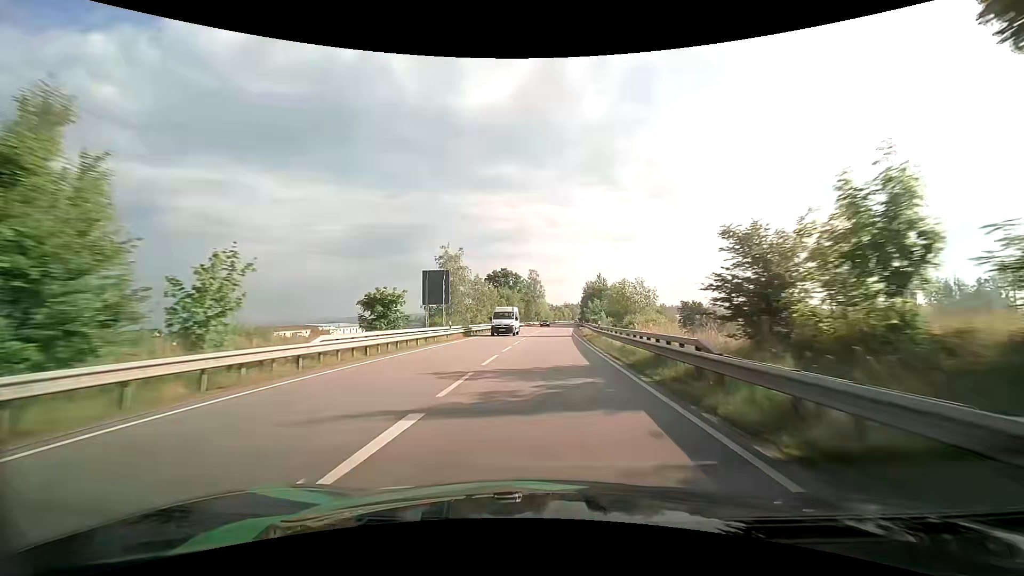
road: primary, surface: asphalt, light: Day
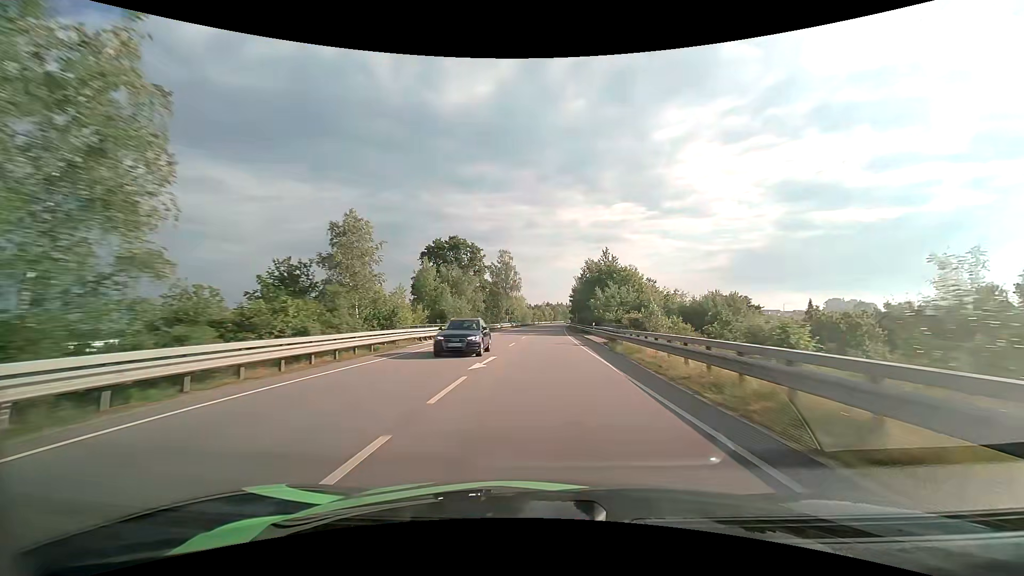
(+1.1, +43.0) m; +3°
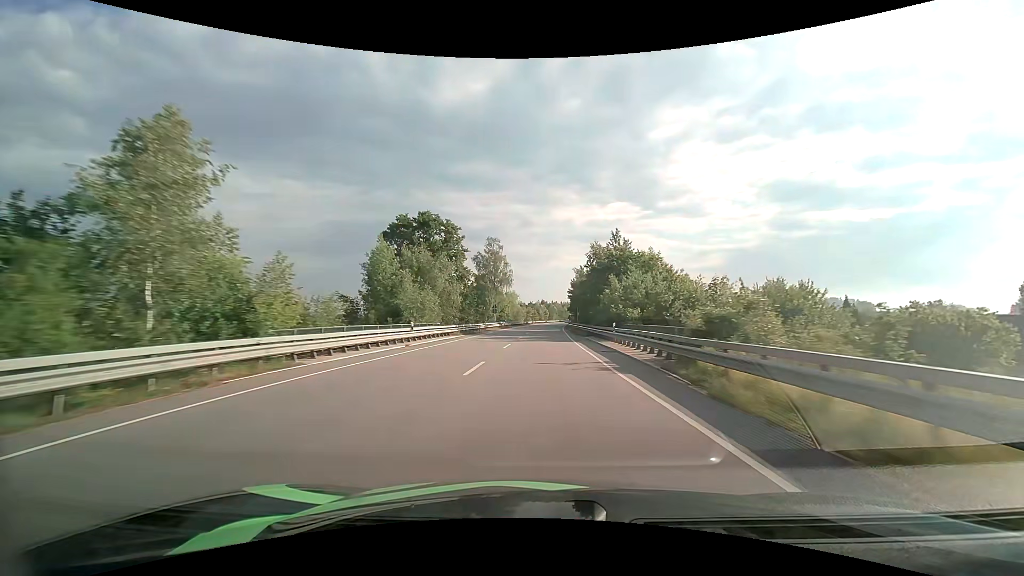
(+0.1, +14.6) m; +1°
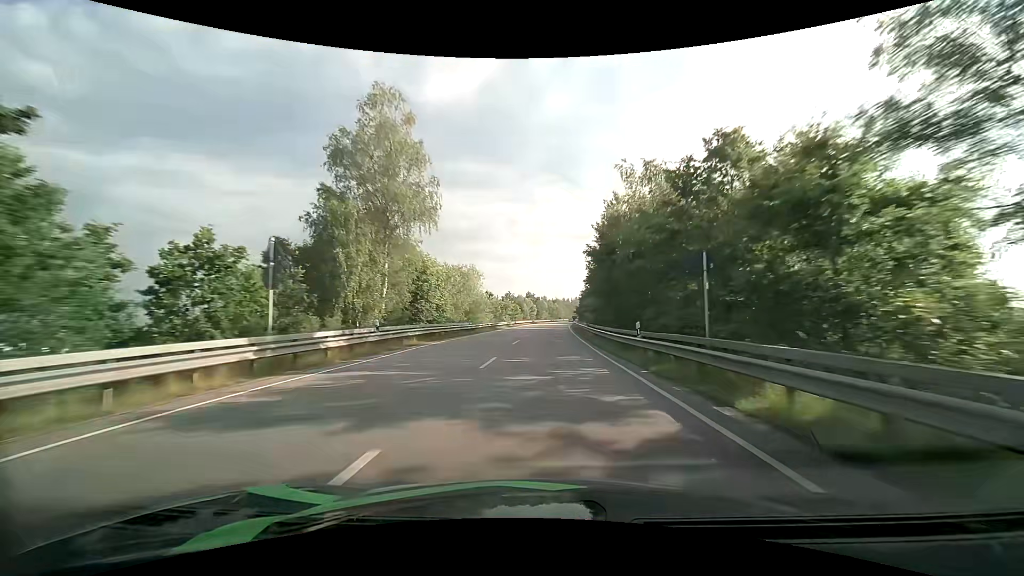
(+0.9, +59.3) m; +2°
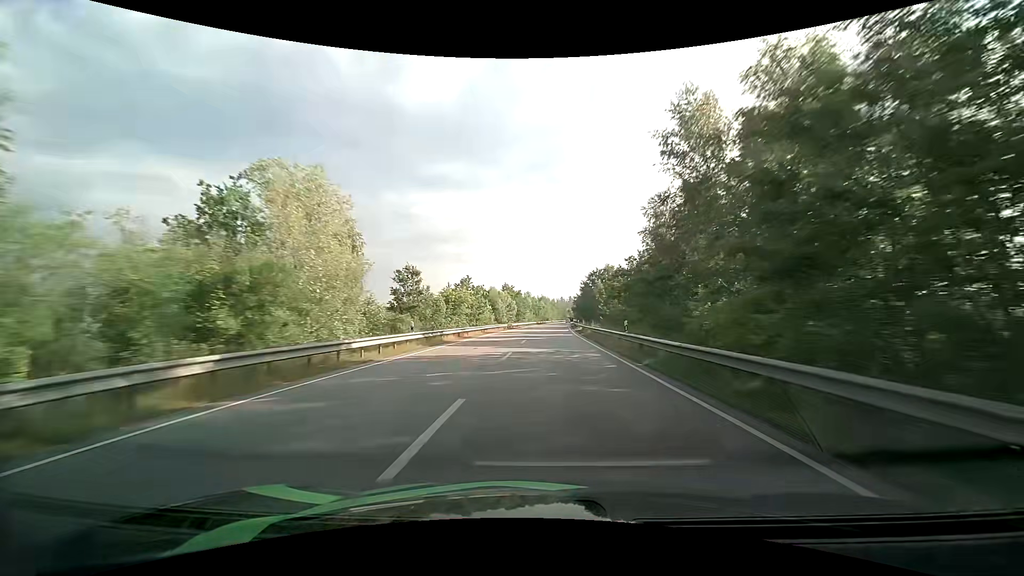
(+0.7, +44.9) m; +2°
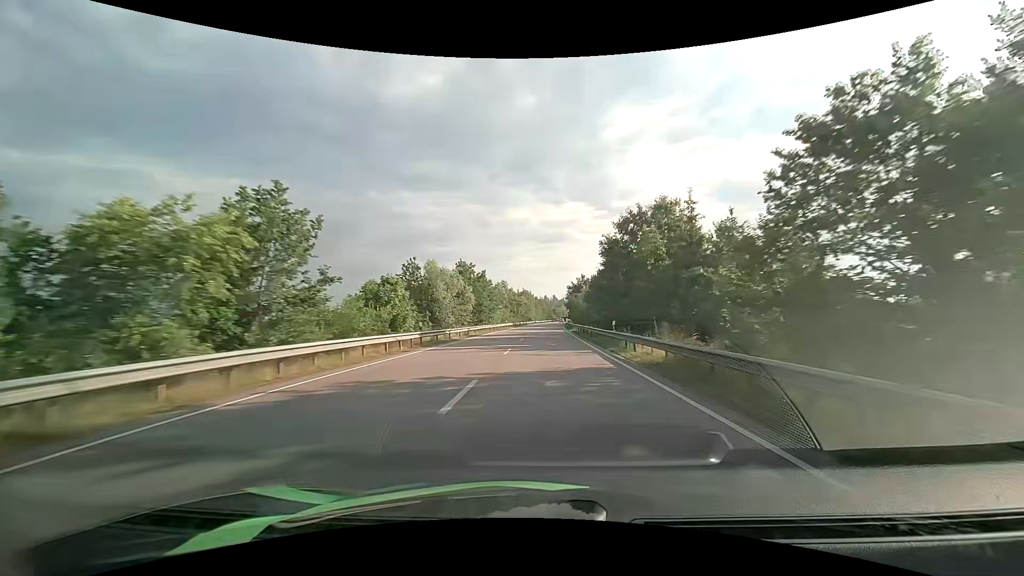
(+0.8, +45.1) m; +2°
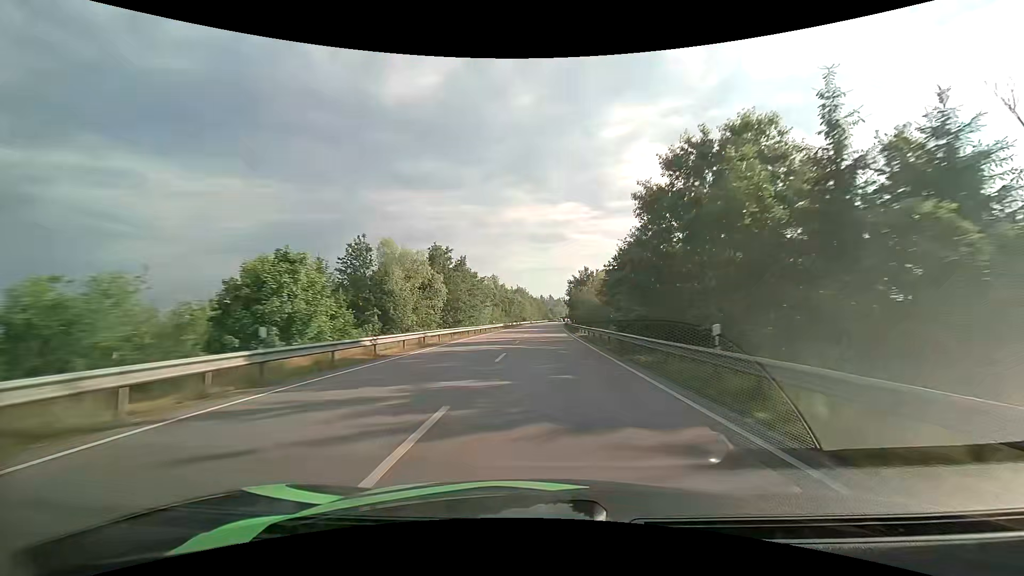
(+0.1, +15.2) m; +1°
(0, +10) (0, +20) (0, +30) (0, +40) (+1, +50) (+1, +60) (+1, +70) (+2, +80) (+2, +90) (+2, +100) m
